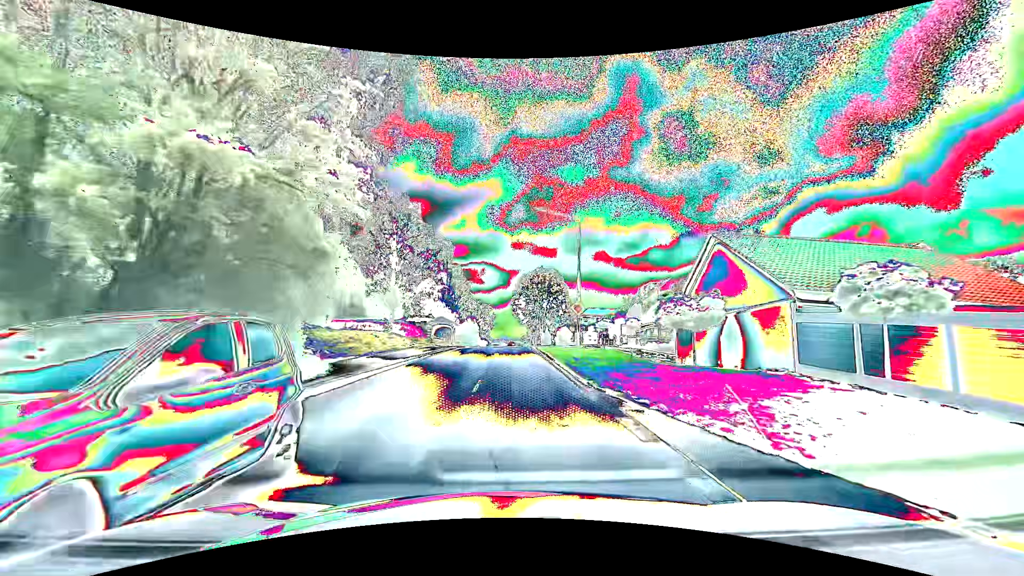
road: tertiary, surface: asphalt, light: Day
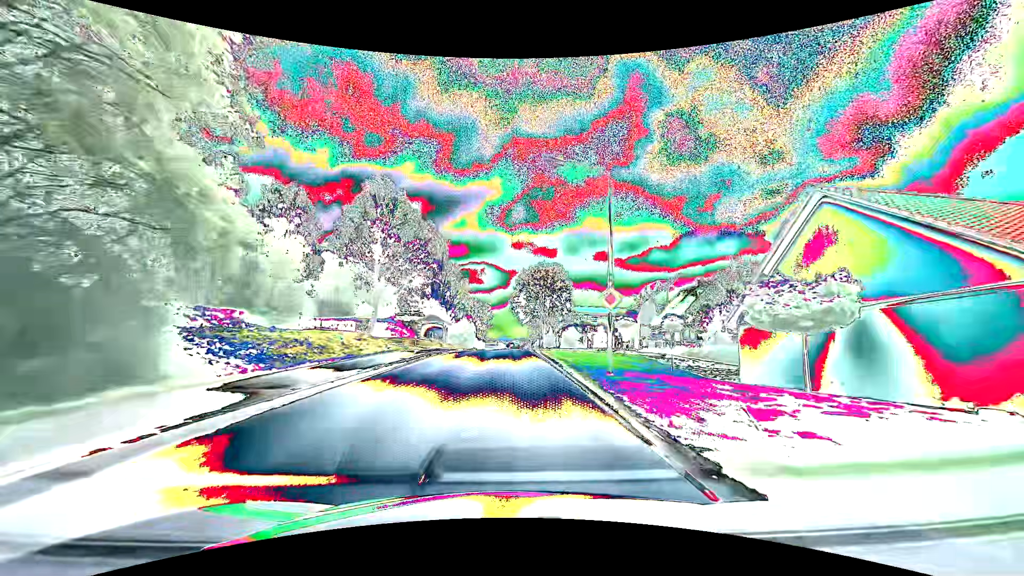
(0.0, +7.7) m; 0°
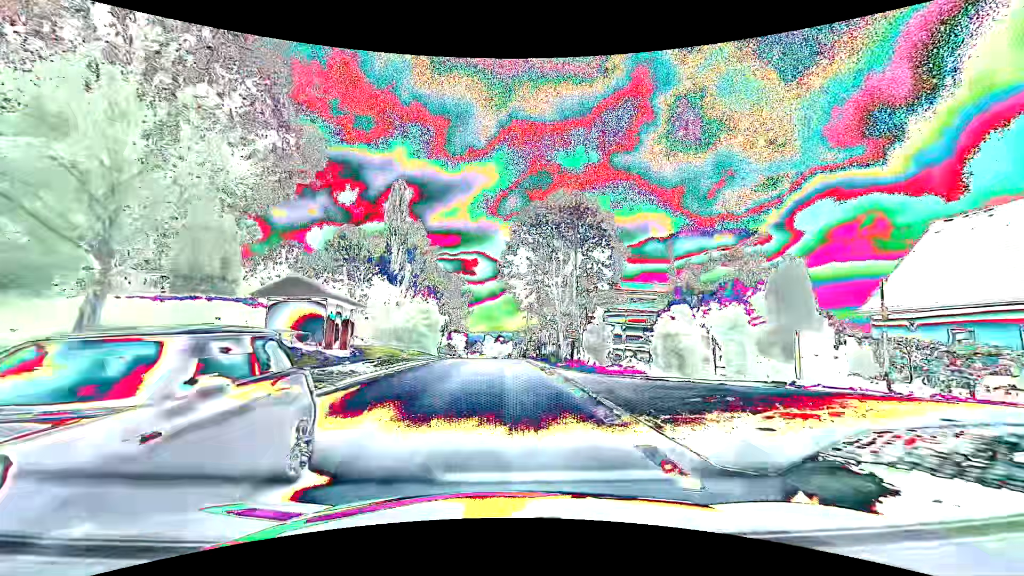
(+0.1, +36.5) m; +1°
(0, +10) (0, +20) (0, +30) (-1, +40) (-1, +50) (-1, +60) (-1, +70) (-1, +80) (-2, +90) (-2, +100) m
